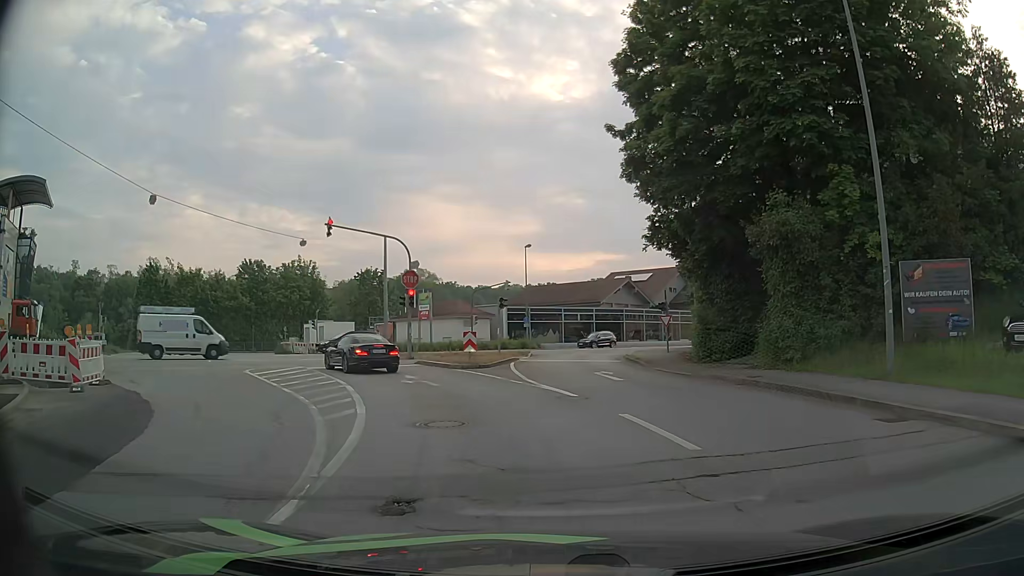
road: tertiary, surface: asphalt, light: Day
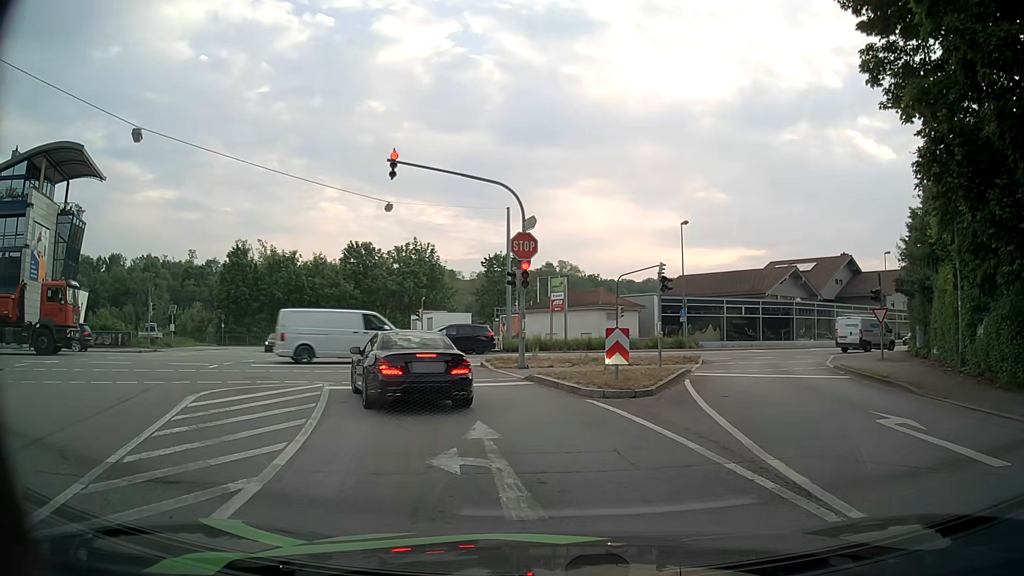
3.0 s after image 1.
(-1.0, +11.5) m; -11°
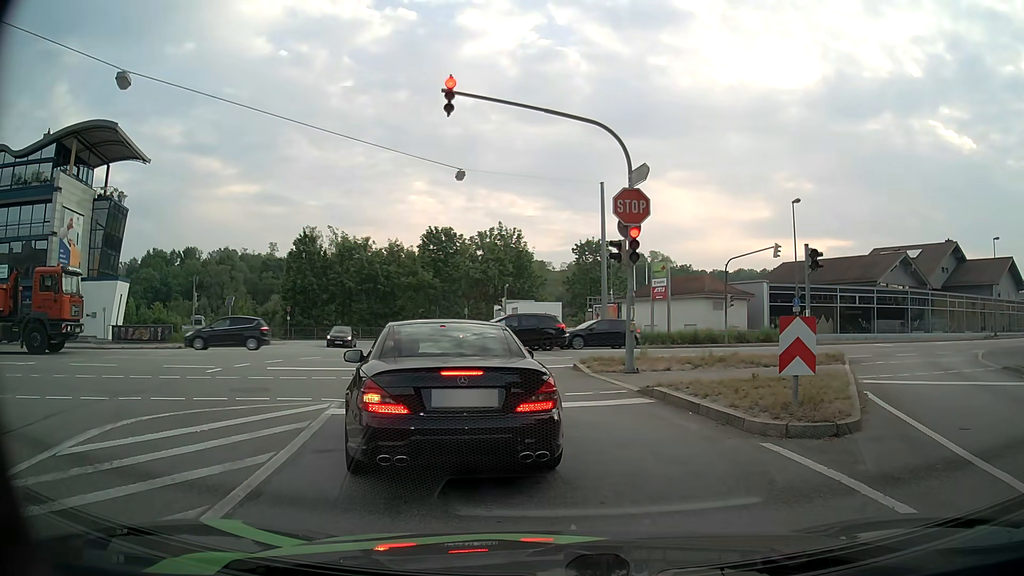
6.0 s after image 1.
(-0.4, +5.5) m; -7°
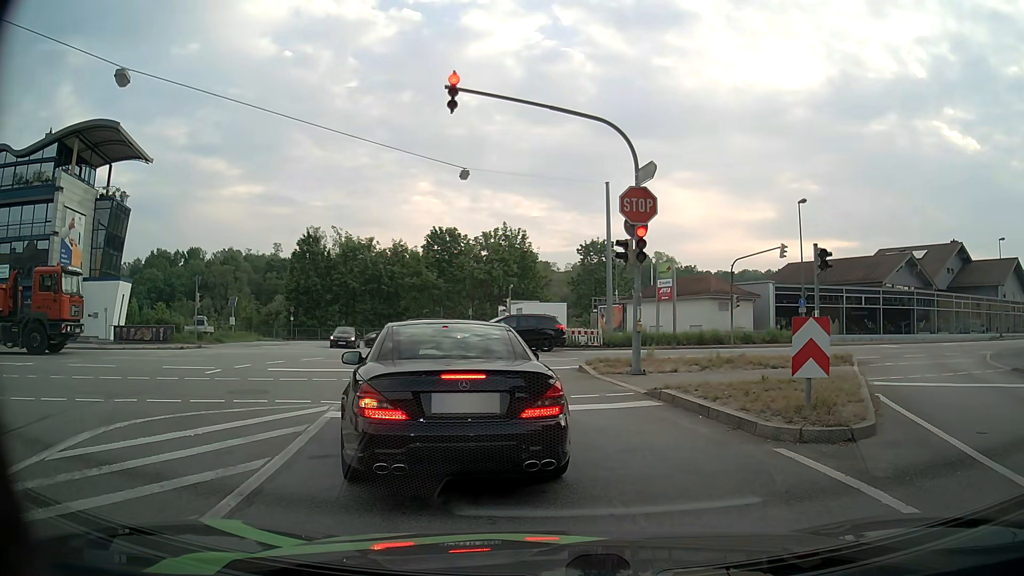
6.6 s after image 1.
(0.0, +0.3) m; 0°
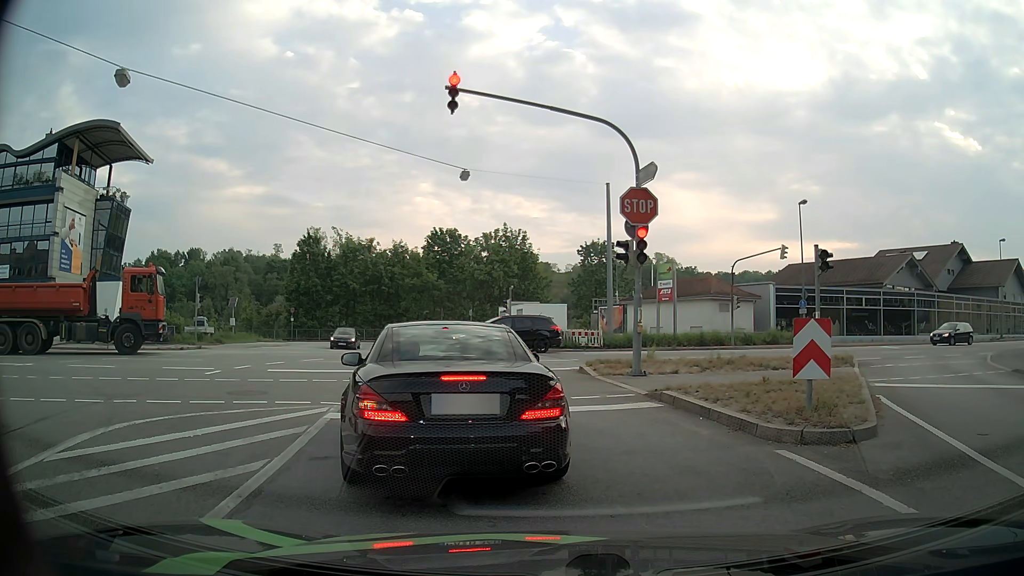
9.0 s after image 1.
(0.0, +0.1) m; 0°
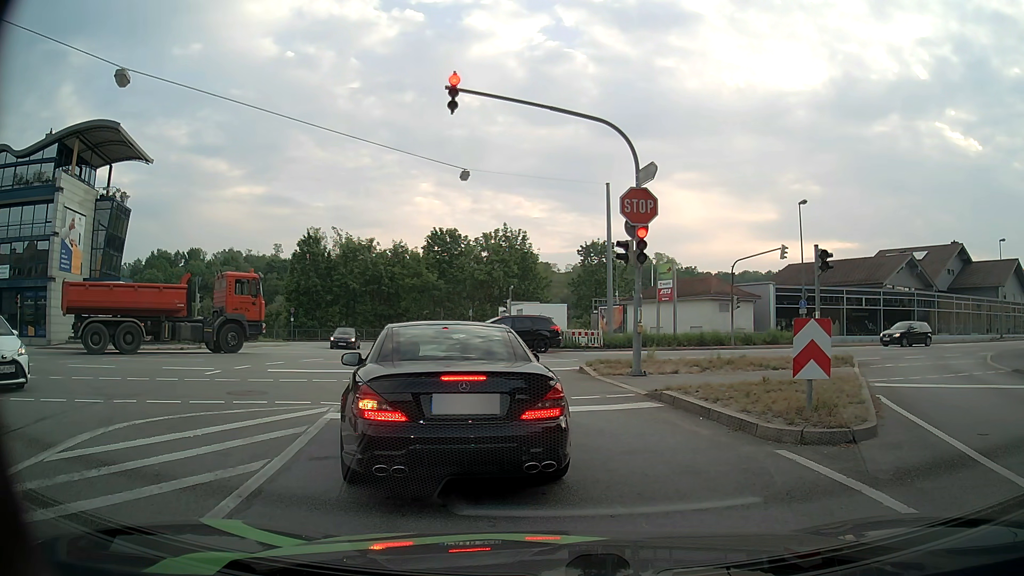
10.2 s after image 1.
(0.0, 0.0) m; 0°
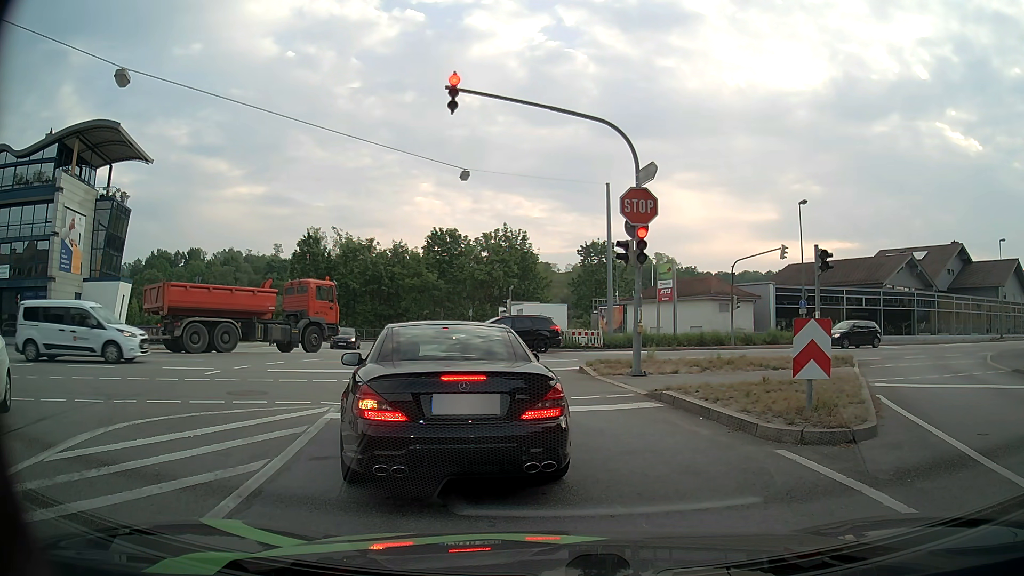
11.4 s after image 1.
(0.0, 0.0) m; 0°
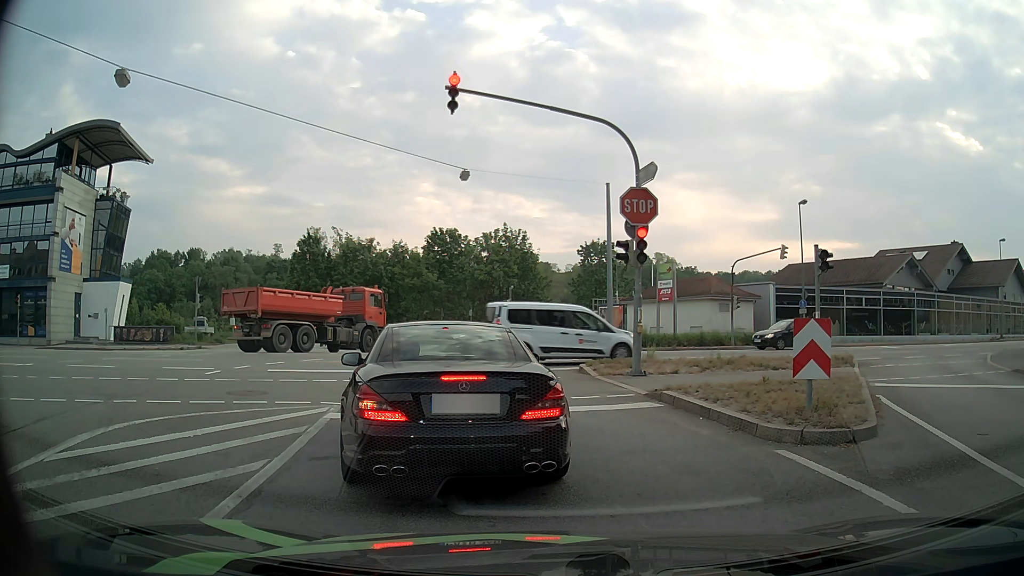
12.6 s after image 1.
(0.0, 0.0) m; 0°
(-1, +10) (-3, +20) (-6, +29) (-9, +39) (-11, +49) (-10, +58) (-3, +66) (+5, +71) (+14, +77) (+22, +82) m
